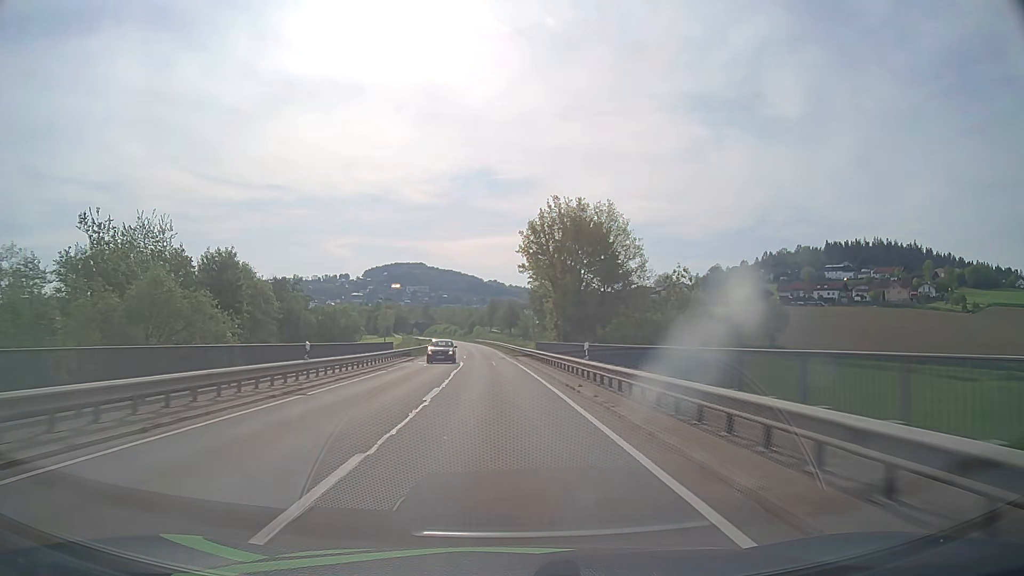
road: secondary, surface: asphalt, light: Day
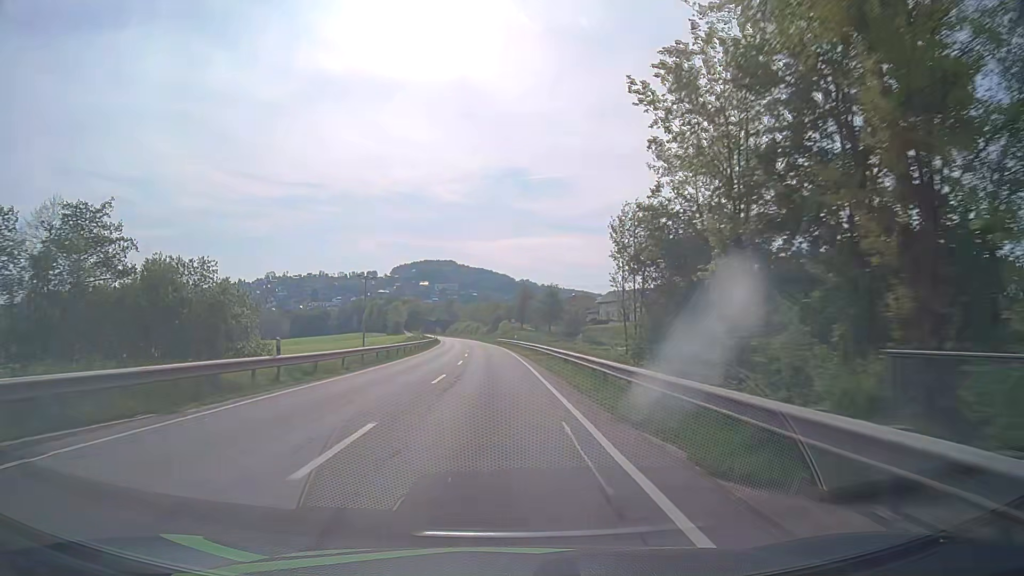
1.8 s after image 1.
(-0.9, +47.1) m; -2°
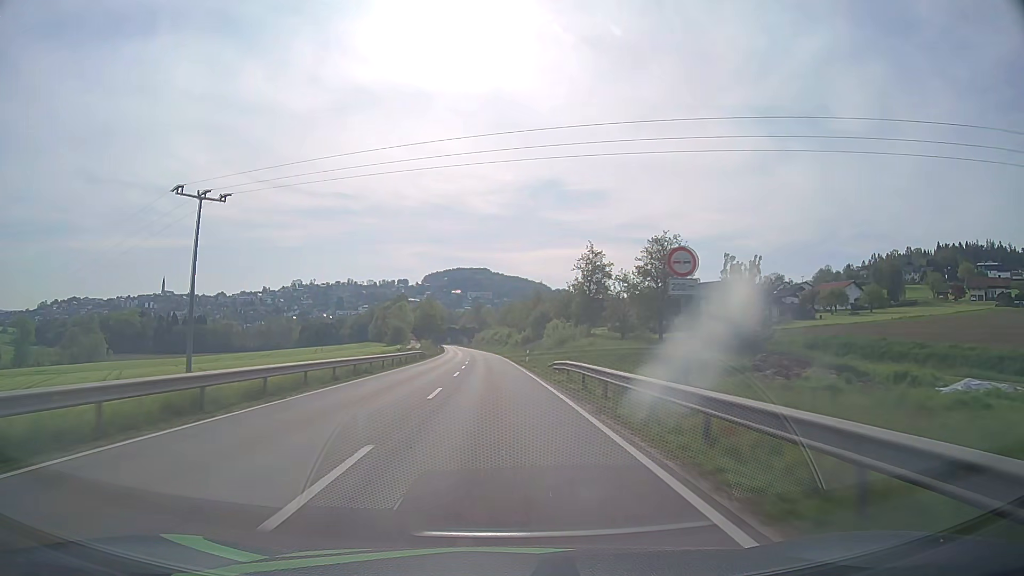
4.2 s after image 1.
(-2.0, +62.3) m; -3°
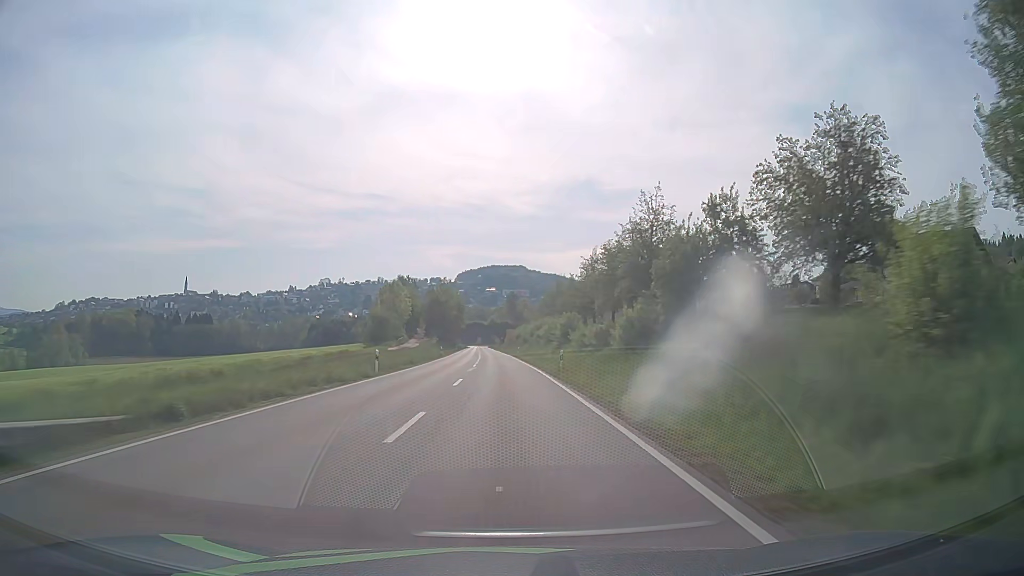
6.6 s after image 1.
(-1.7, +61.7) m; -3°
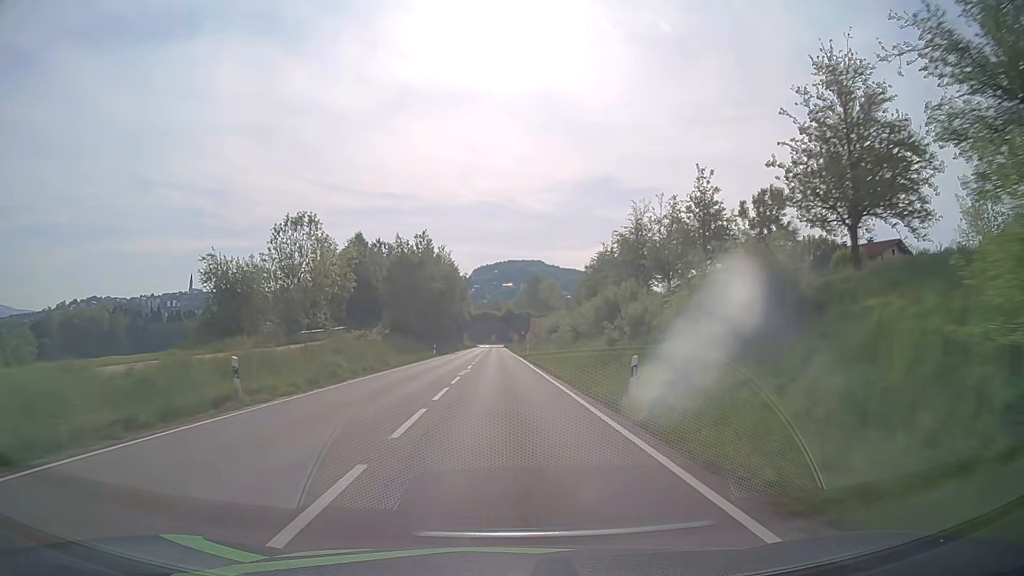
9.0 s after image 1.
(-1.0, +60.6) m; -2°
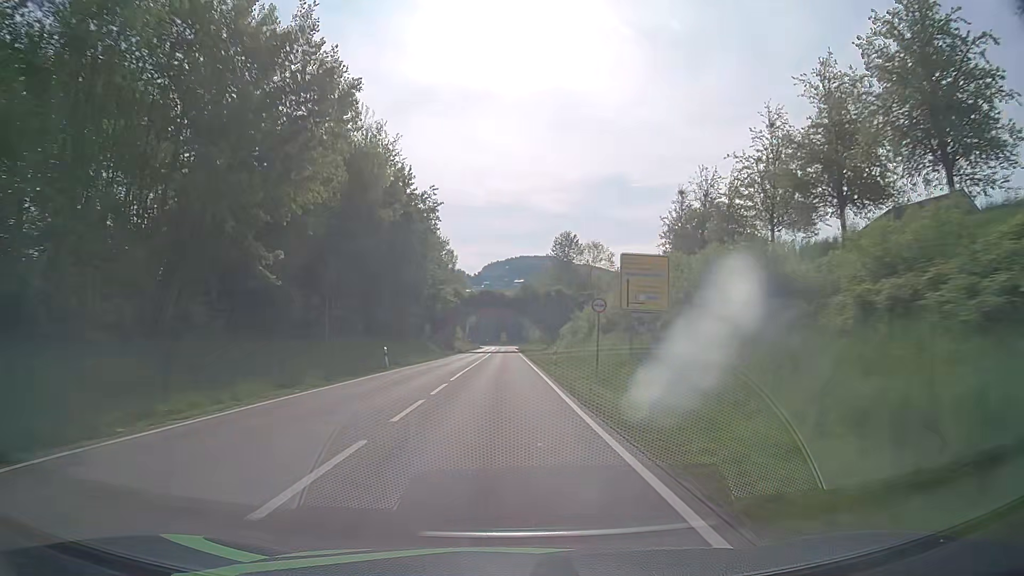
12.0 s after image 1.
(-0.4, +70.4) m; -1°
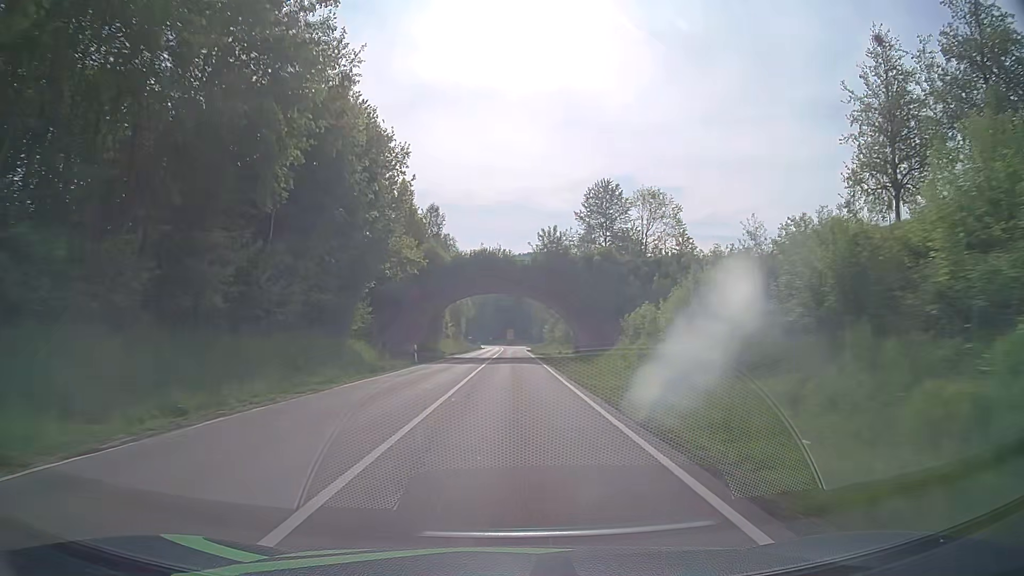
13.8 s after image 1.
(+0.1, +40.2) m; 0°
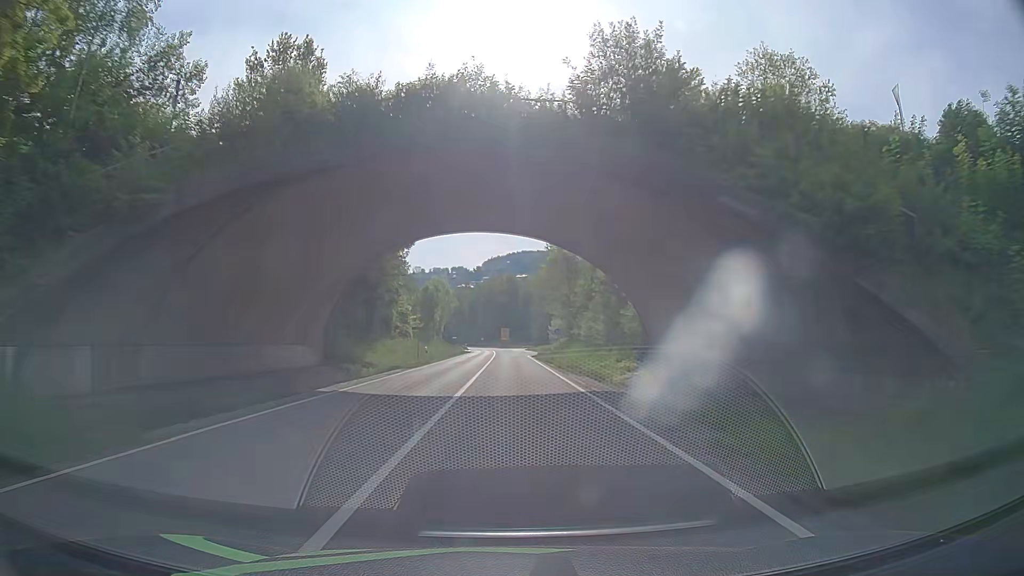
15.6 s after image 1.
(-0.1, +37.8) m; 0°
(0, +10) (0, +20) (0, +30) (0, +40) (0, +50) (0, +60) (+1, +70) (+2, +80) (+2, +90) (+2, +100) m
